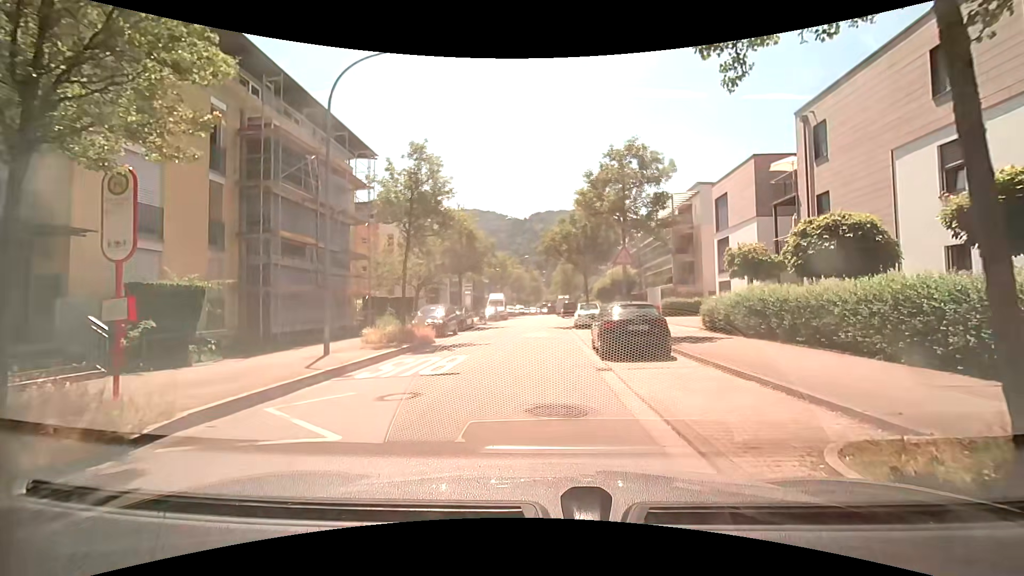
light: Day
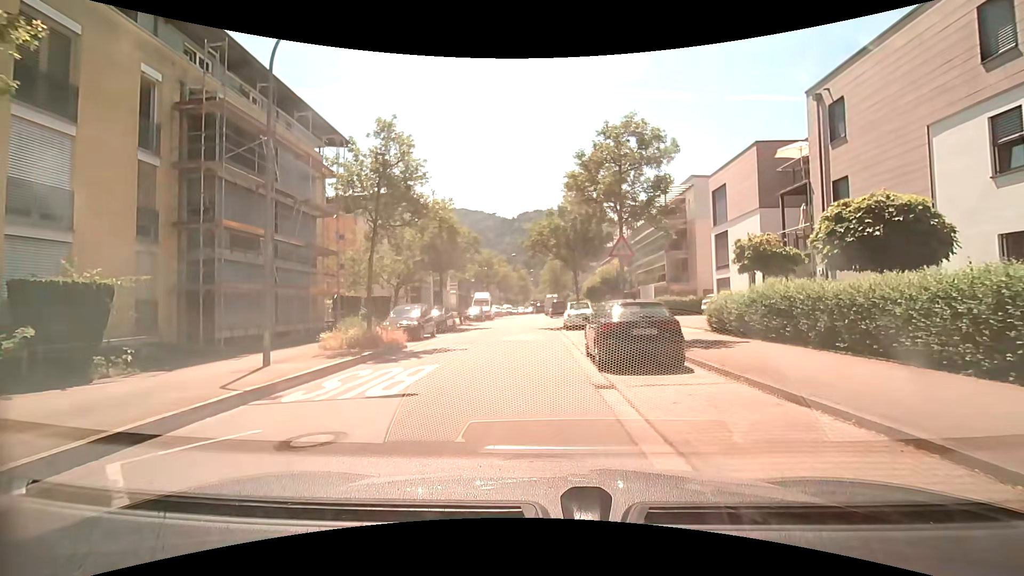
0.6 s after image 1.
(0.0, +2.5) m; +1°
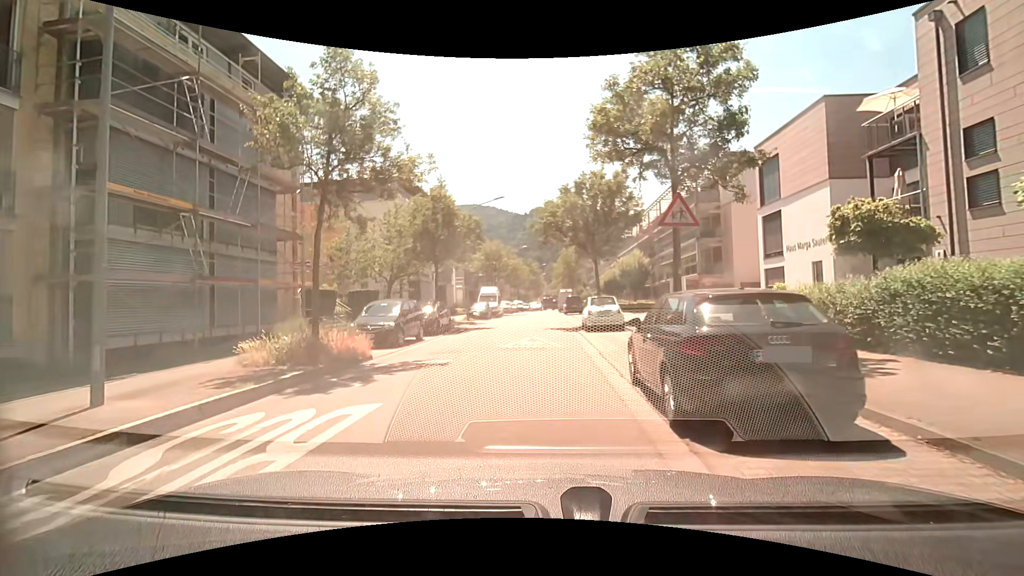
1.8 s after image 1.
(-0.1, +5.0) m; -2°
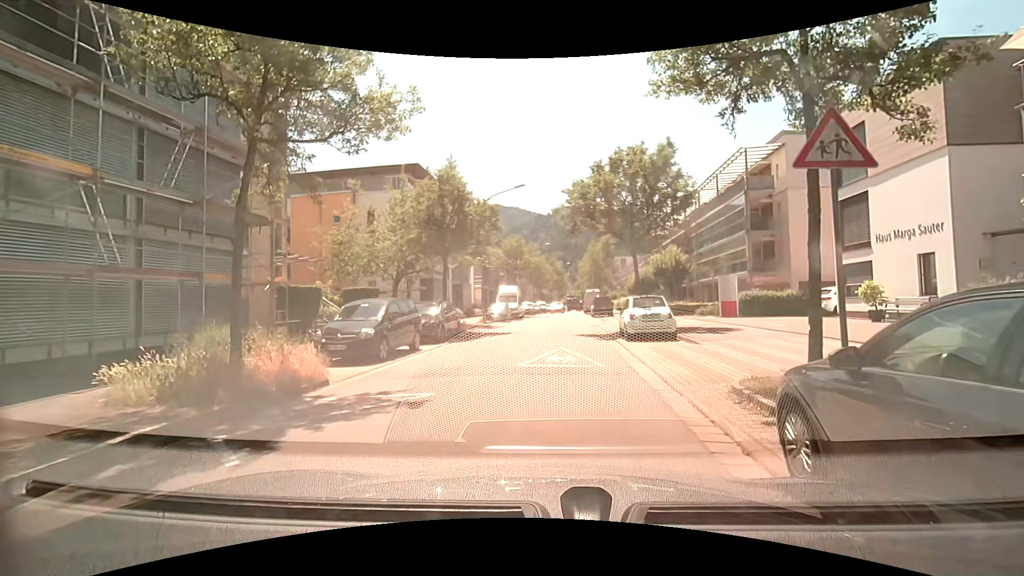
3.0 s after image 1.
(-0.1, +4.2) m; -2°
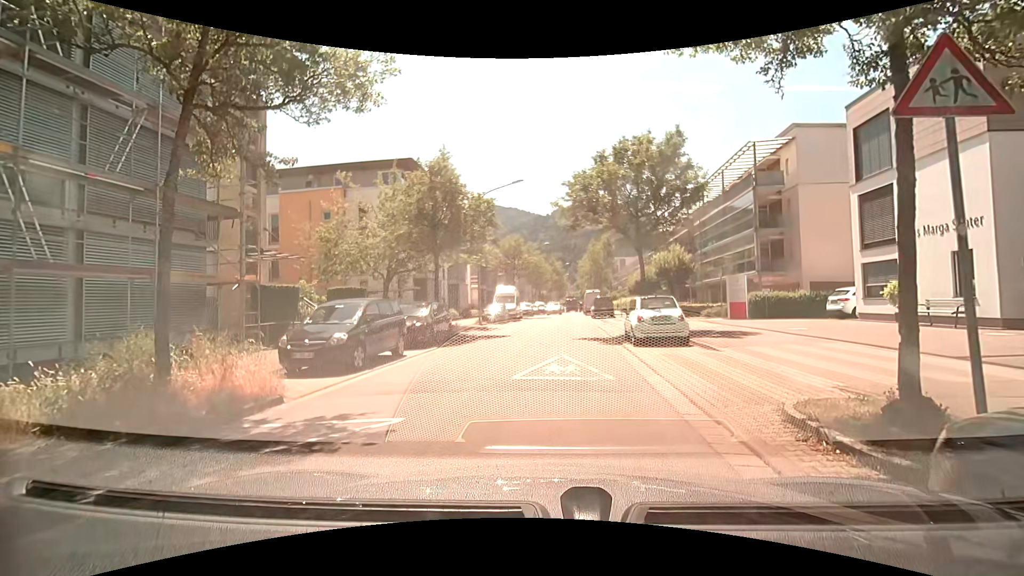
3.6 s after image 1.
(0.0, +1.5) m; +1°
